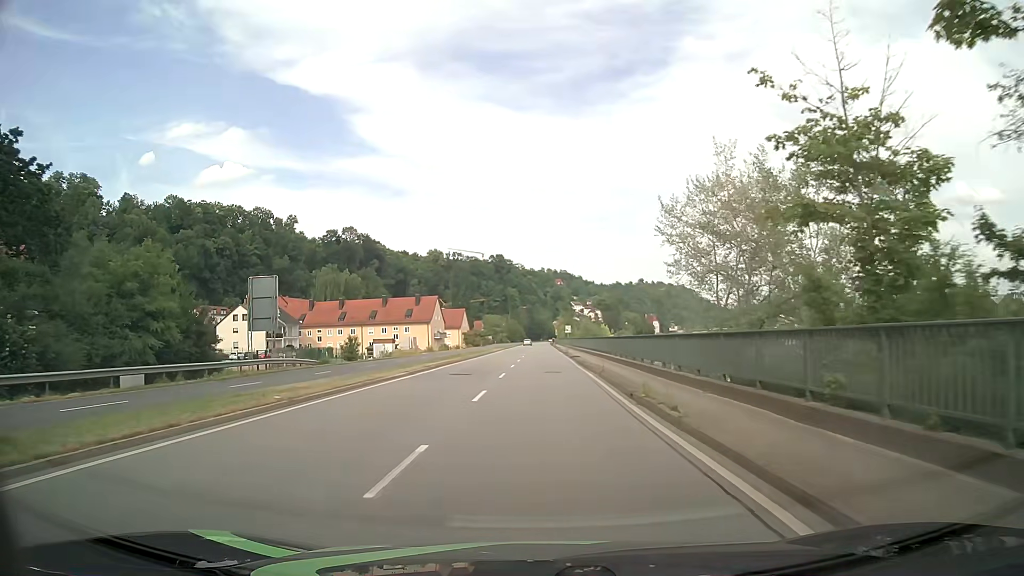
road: primary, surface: asphalt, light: Day
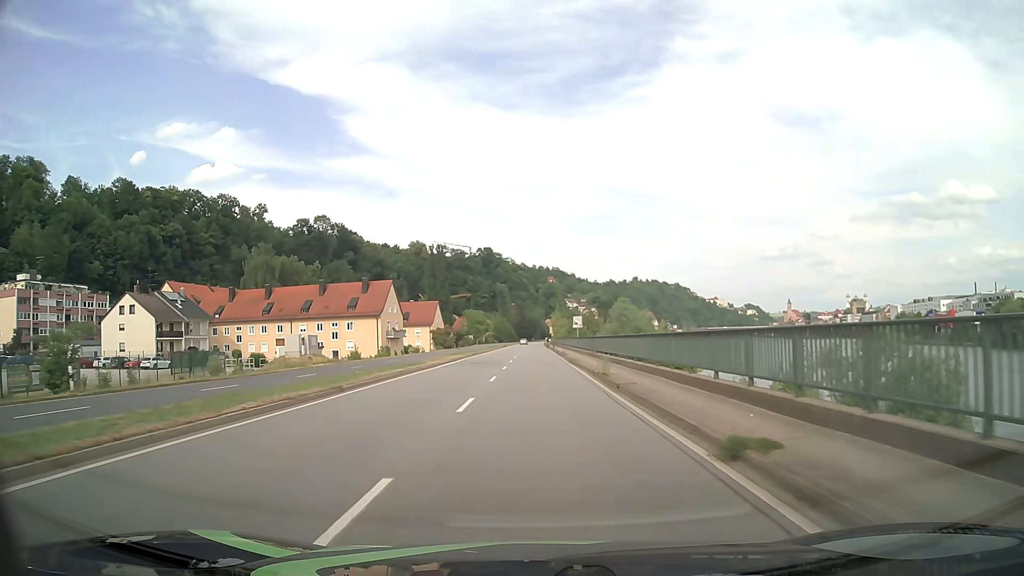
(+0.2, +38.1) m; +1°
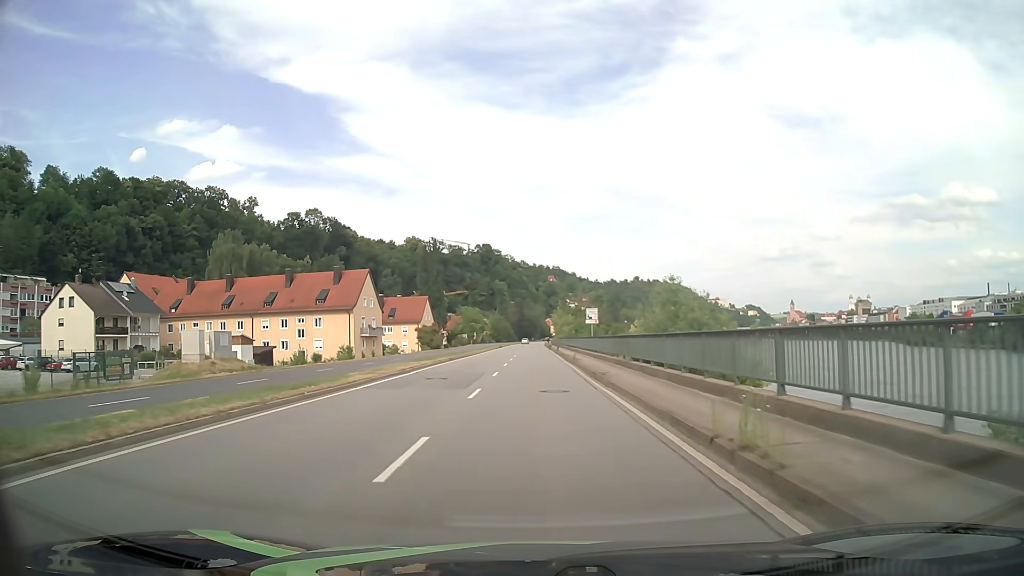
(0.0, +15.3) m; 0°
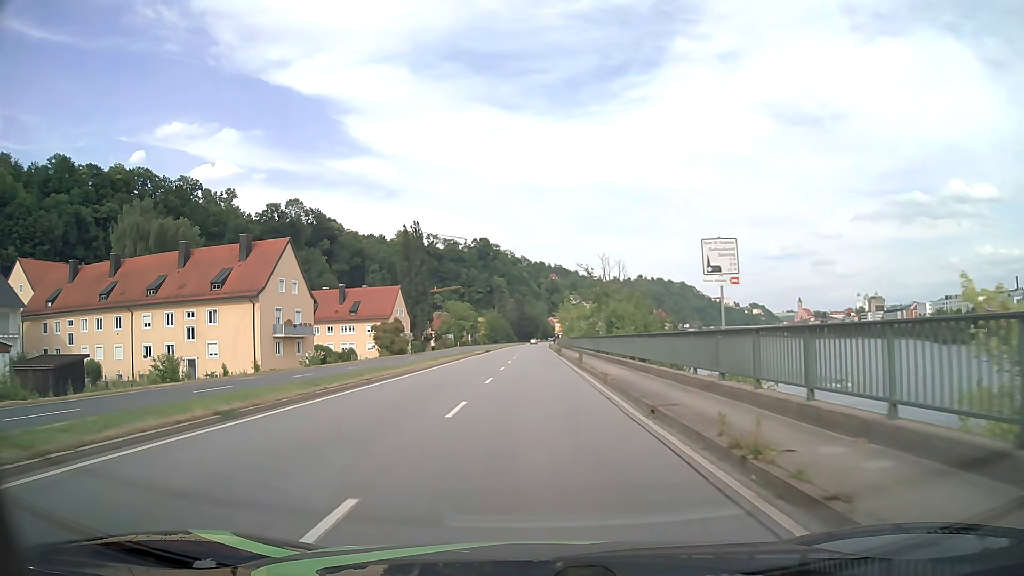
(0.0, +30.6) m; 0°
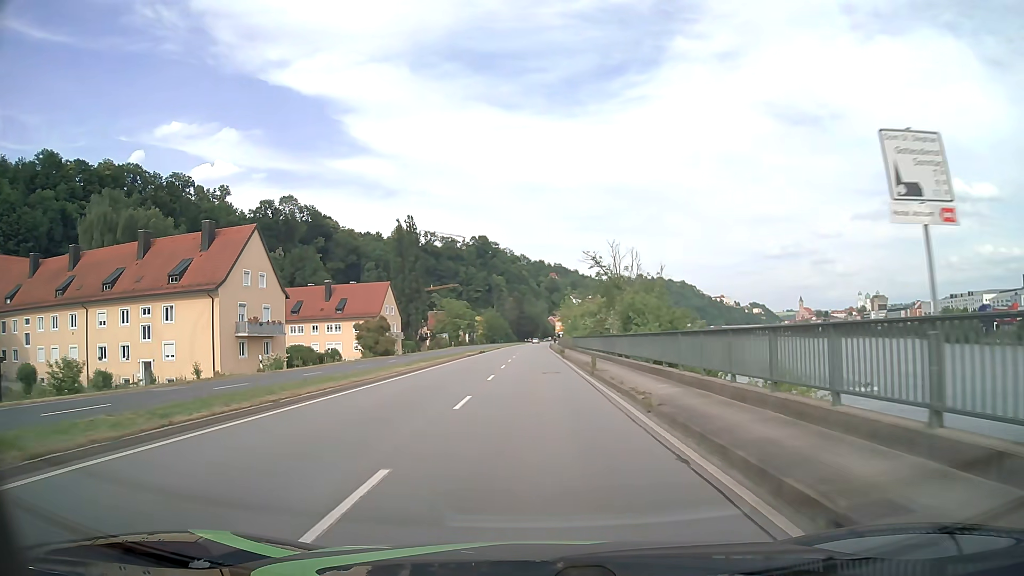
(0.0, +7.7) m; 0°
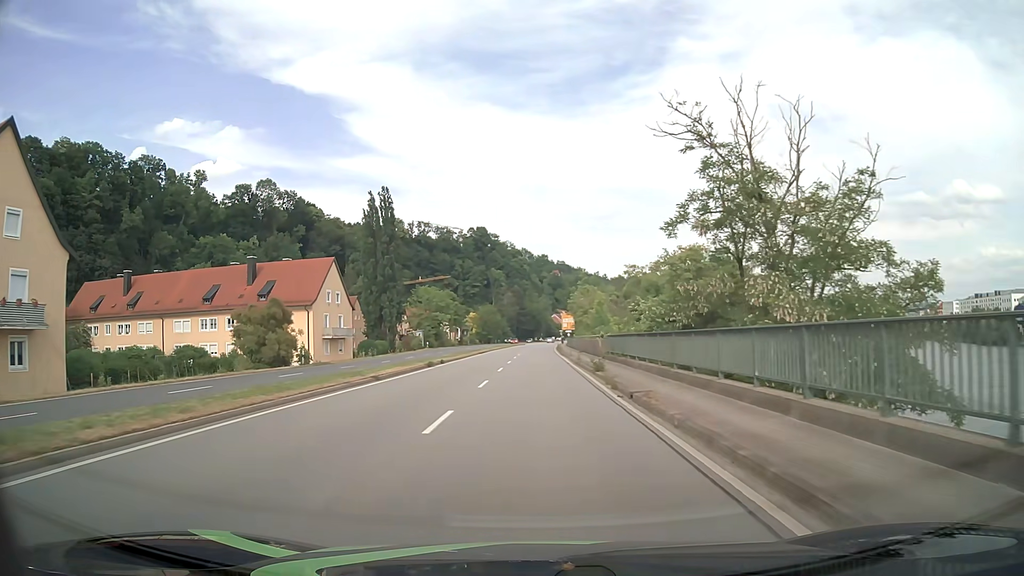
(-0.1, +30.6) m; 0°
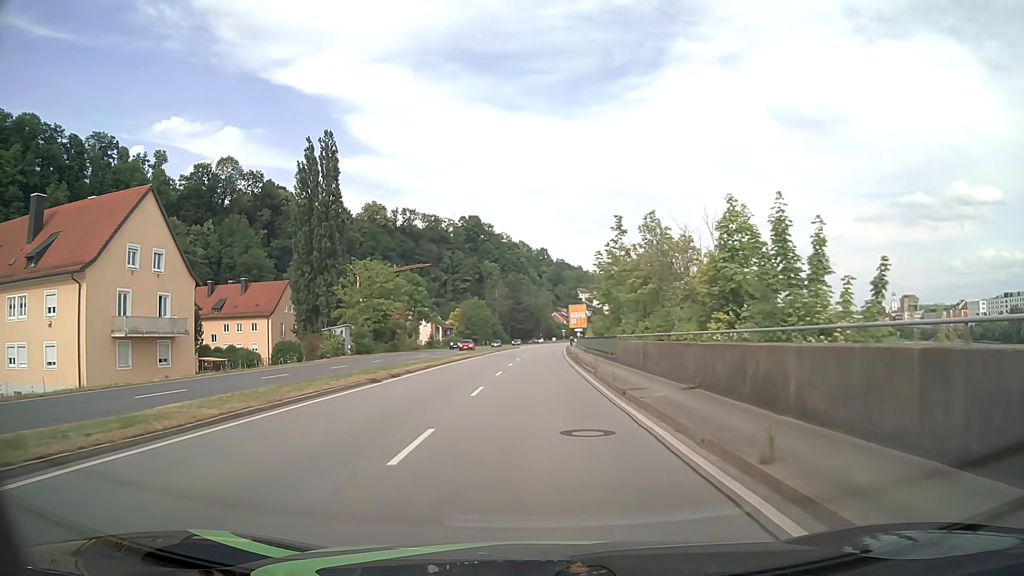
(0.0, +38.2) m; 0°
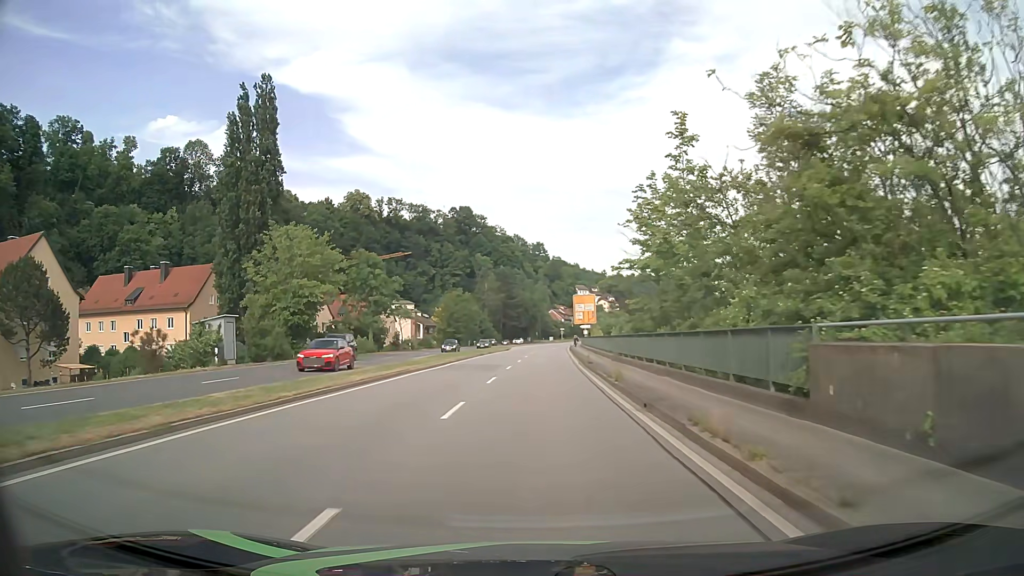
(0.0, +22.9) m; 0°
(0, +10) (0, +20) (0, +30) (-1, +40) (-1, +50) (-1, +60) (-1, +70) (-1, +80) (-1, +90) (0, +100) m
